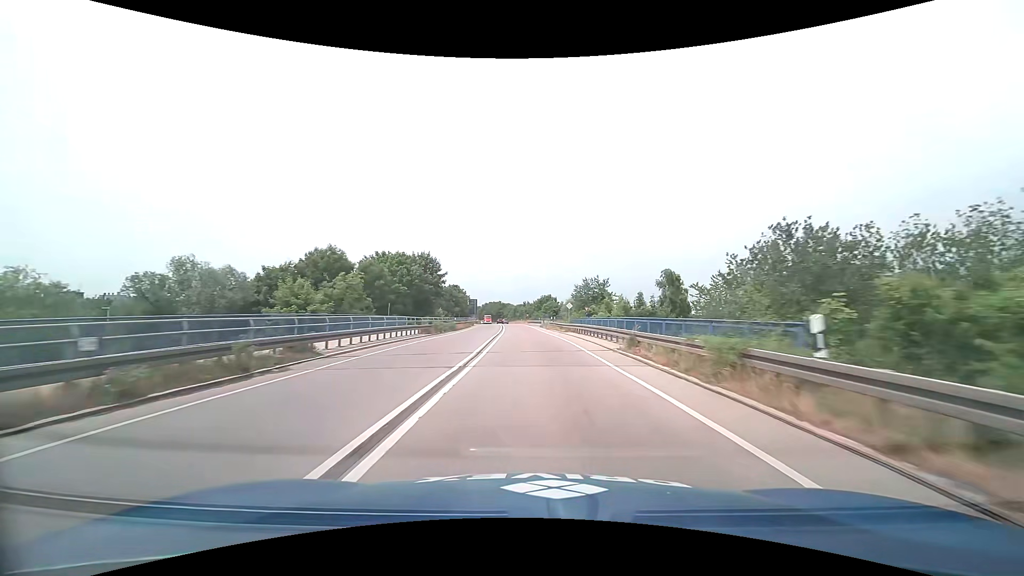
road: trunk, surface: asphalt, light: Day
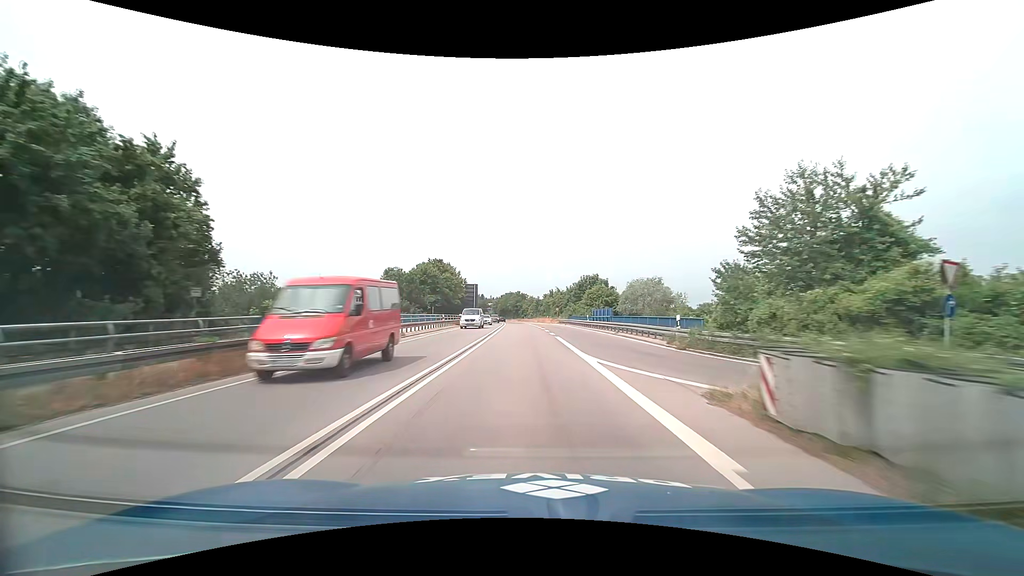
(-0.8, +59.5) m; -2°
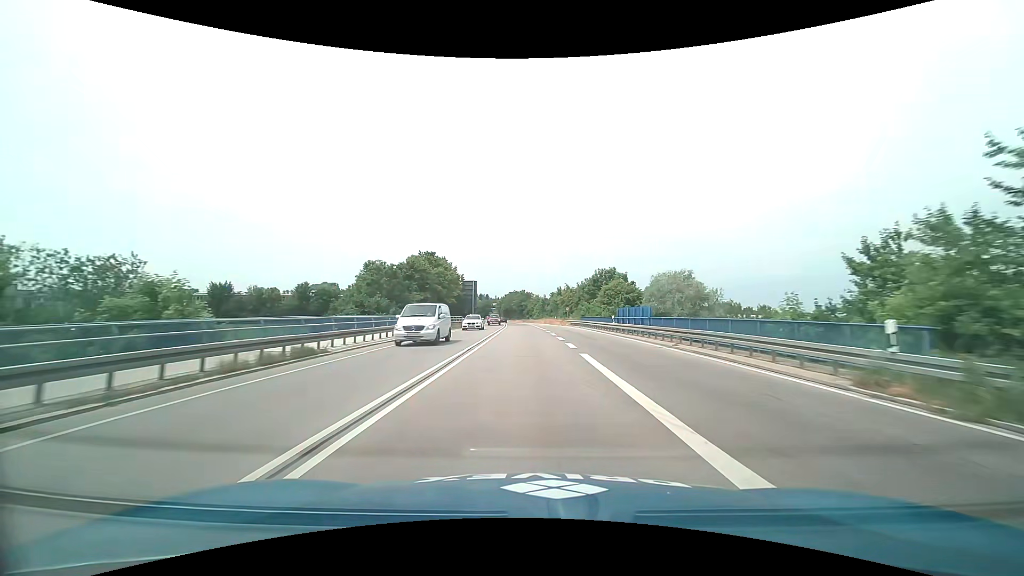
(-0.1, +12.0) m; -1°
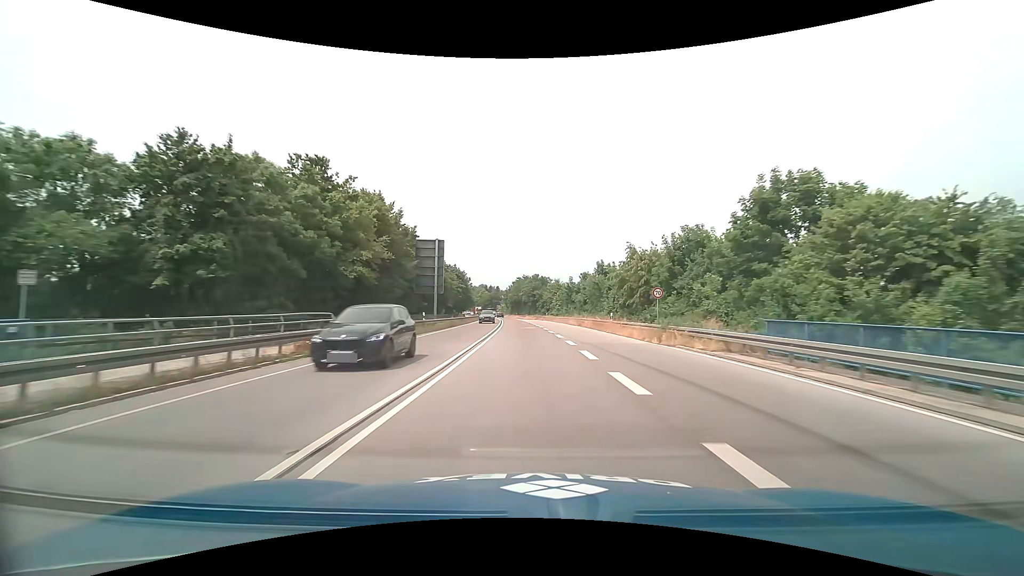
(-1.1, +47.2) m; -2°
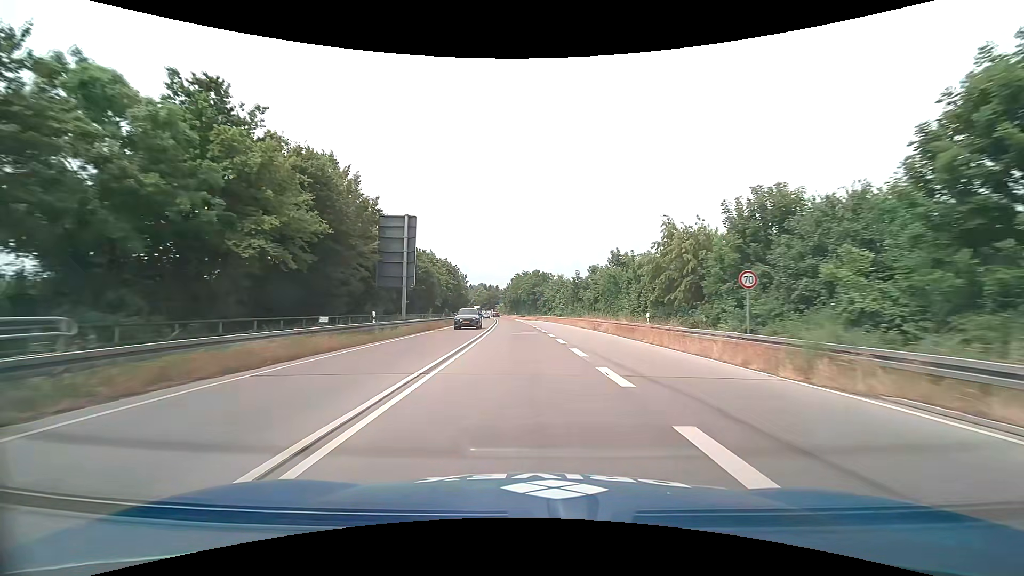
(0.0, +11.4) m; 0°
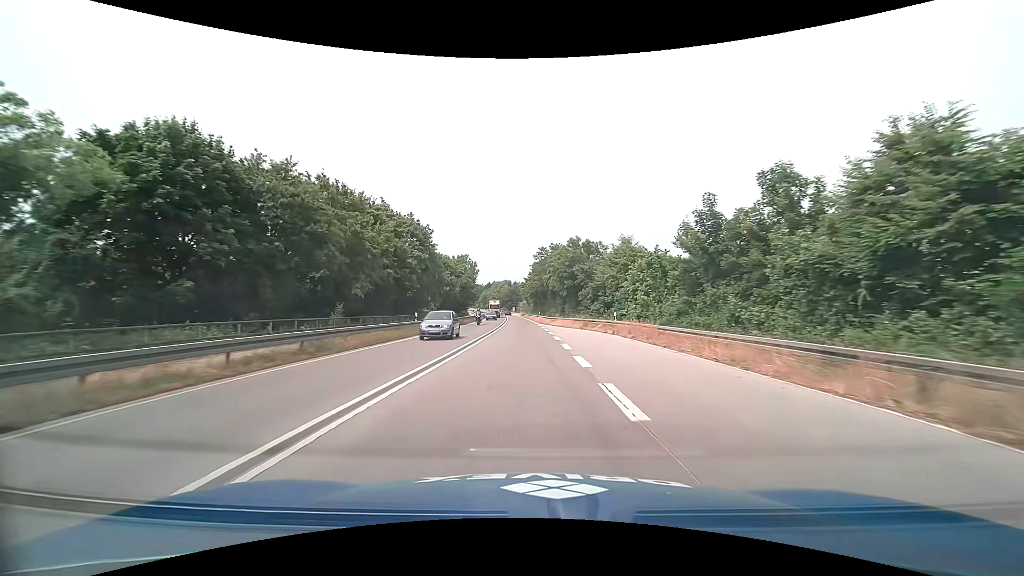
(-0.8, +44.3) m; -3°
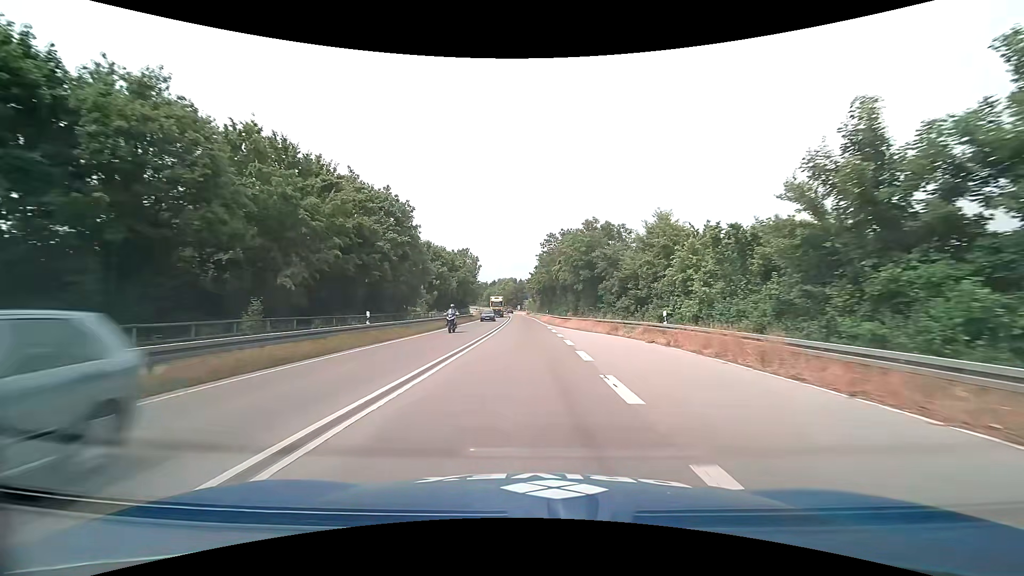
(-0.1, +10.8) m; -1°
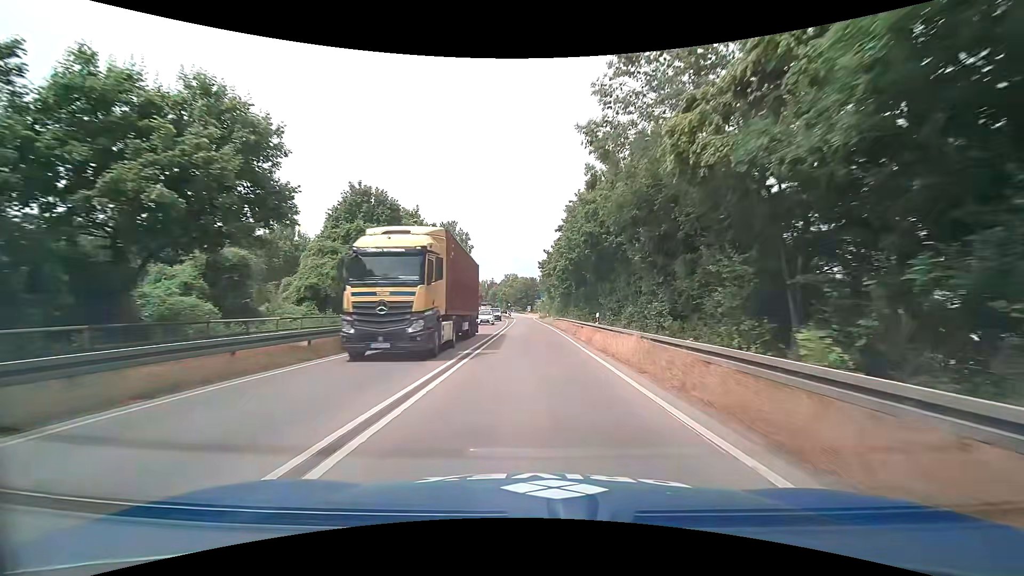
(-0.7, +42.4) m; -1°
(0, +10) (0, +20) (0, +30) (-1, +40) (-1, +50) (-1, +60) (-1, +70) (-1, +80) (-2, +90) (-2, +100) m
